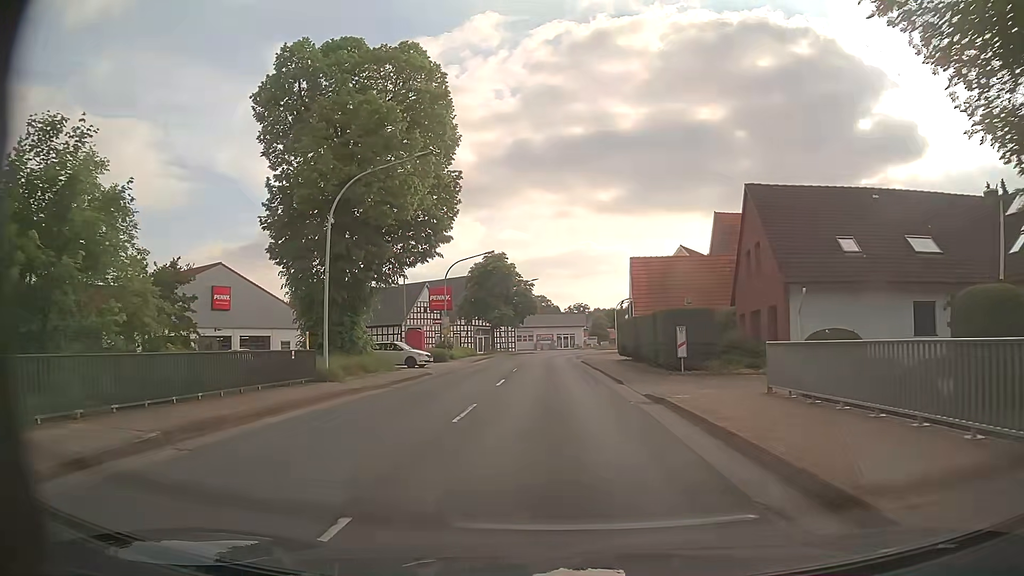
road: primary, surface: asphalt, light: Day
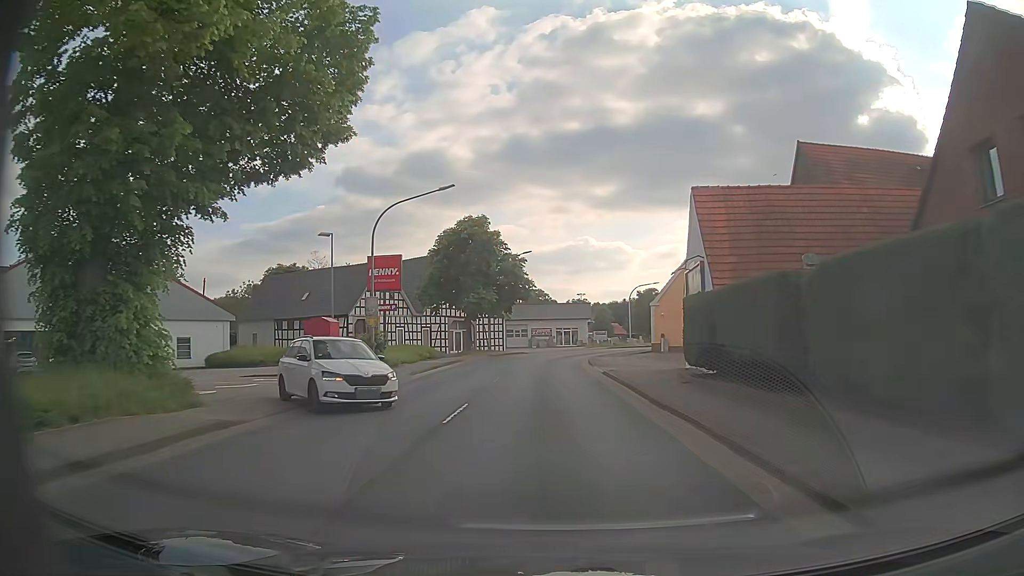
(+0.1, +19.3) m; +1°
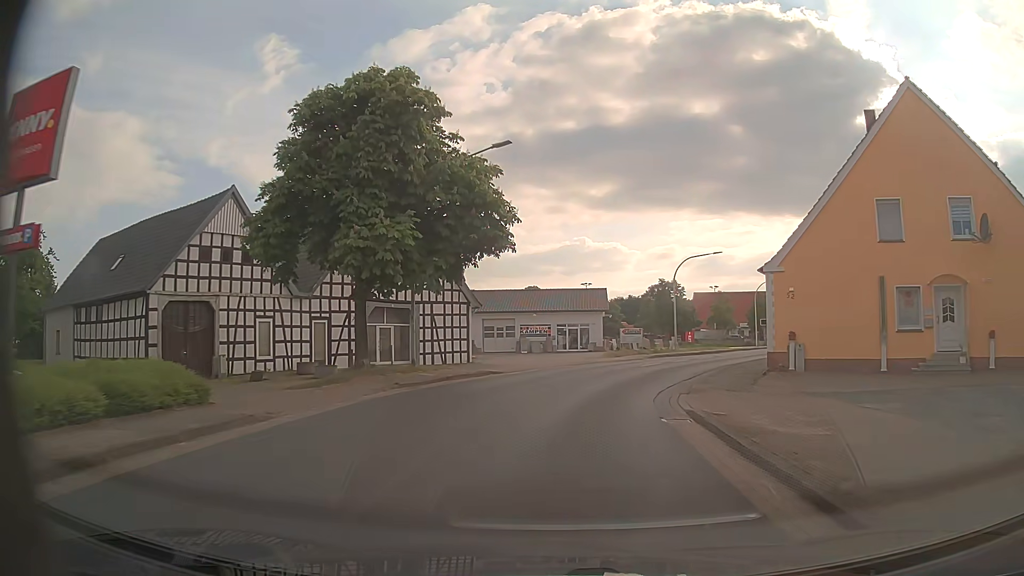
(-0.1, +29.0) m; -1°
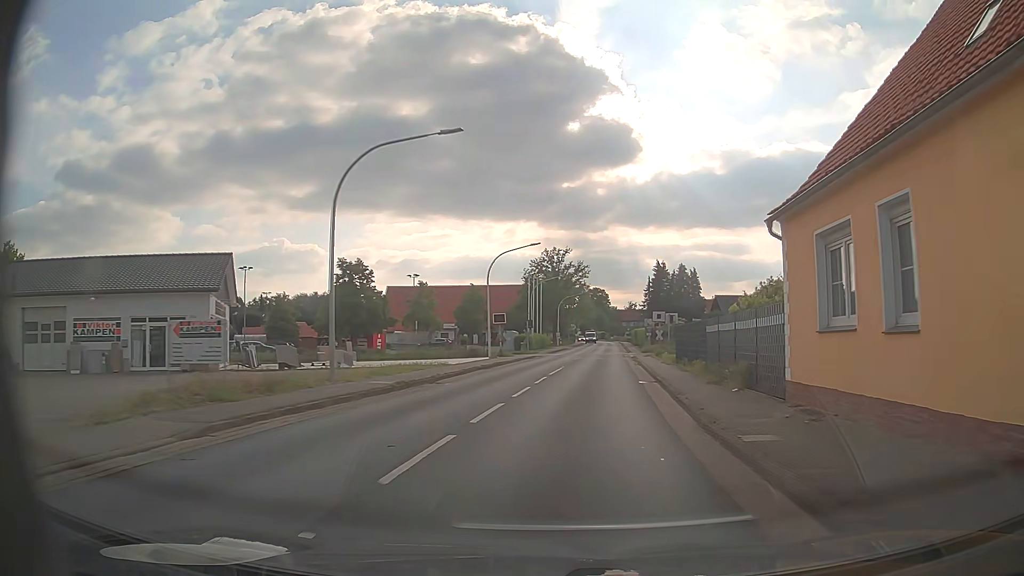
(+6.0, +29.3) m; +26°
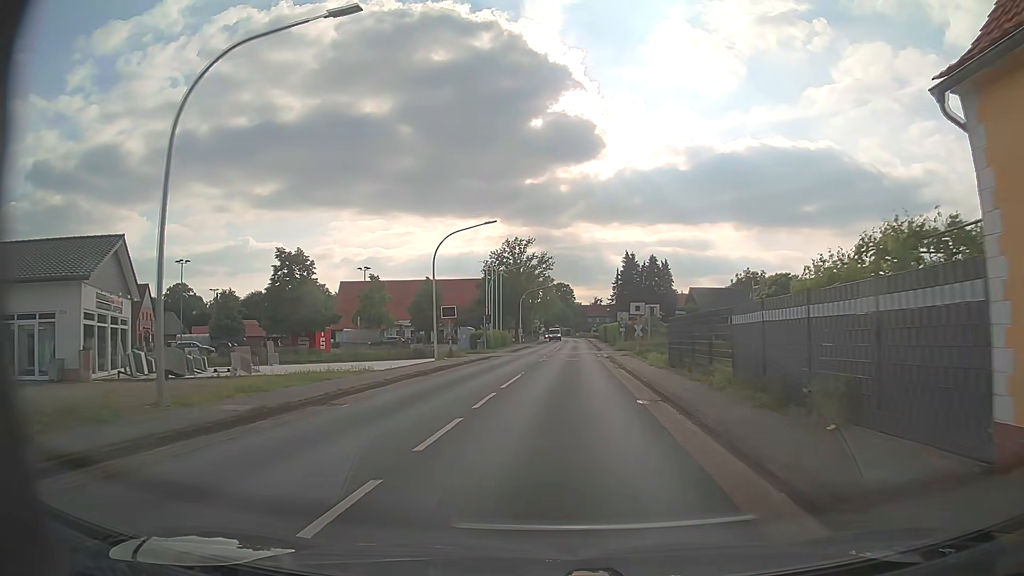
(+0.2, +7.5) m; +3°
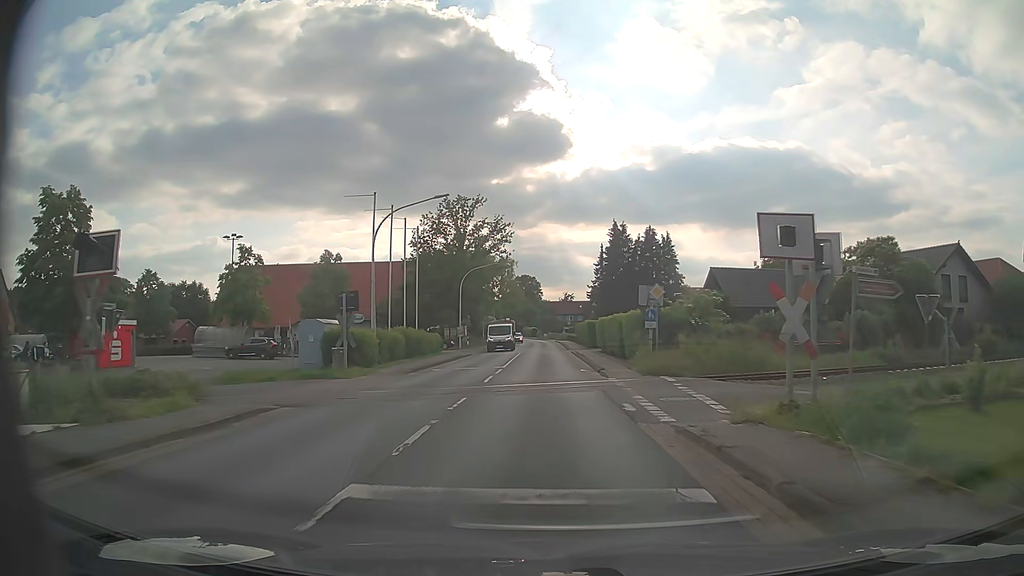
(+1.1, +30.8) m; +3°
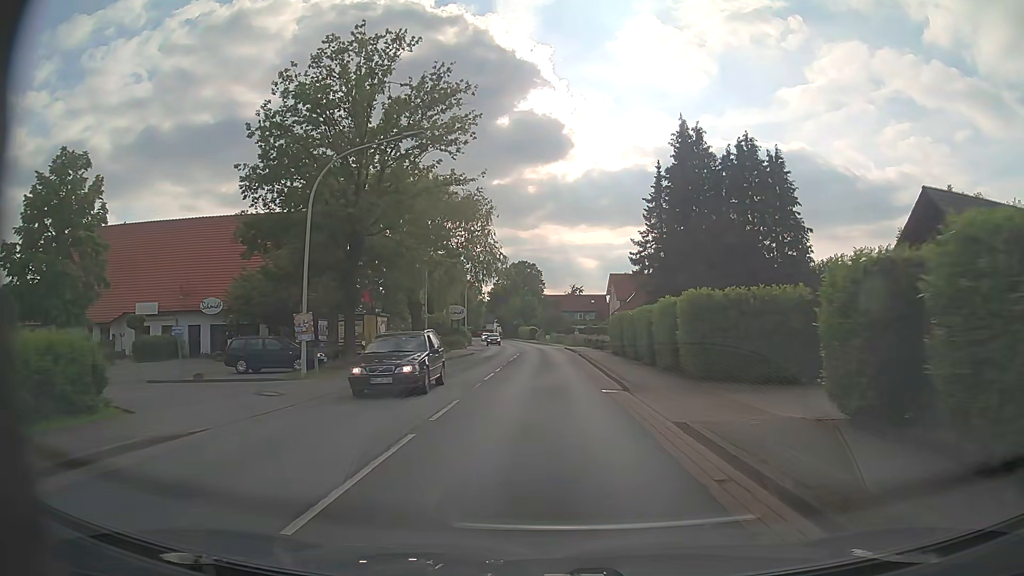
(-0.1, +39.6) m; 0°
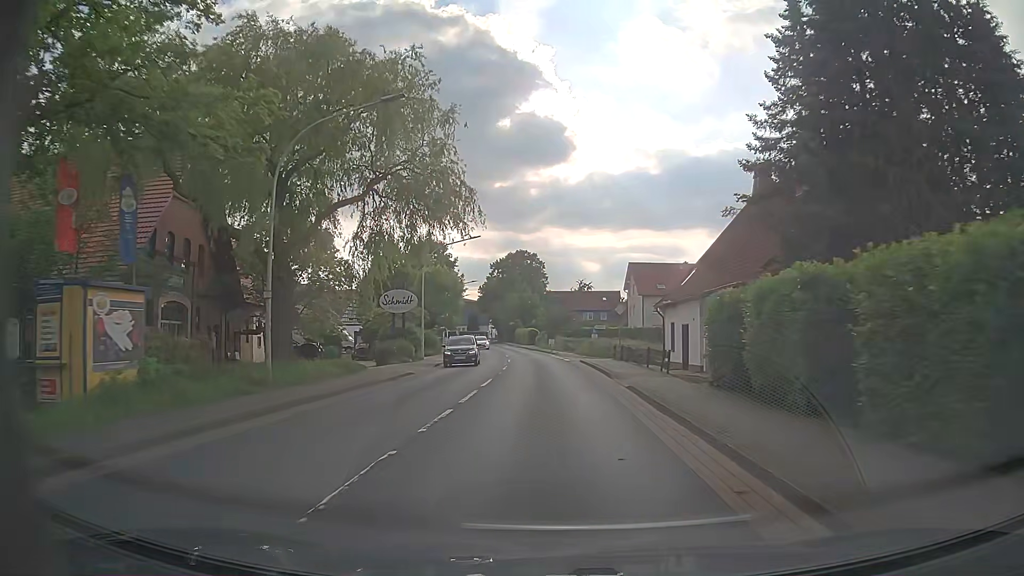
(-0.1, +24.0) m; 0°
(0, +10) (0, +20) (0, +30) (-1, +40) (-2, +50) (-2, +60) (-4, +70) (-5, +80) (-6, +90) (-8, +100) m
